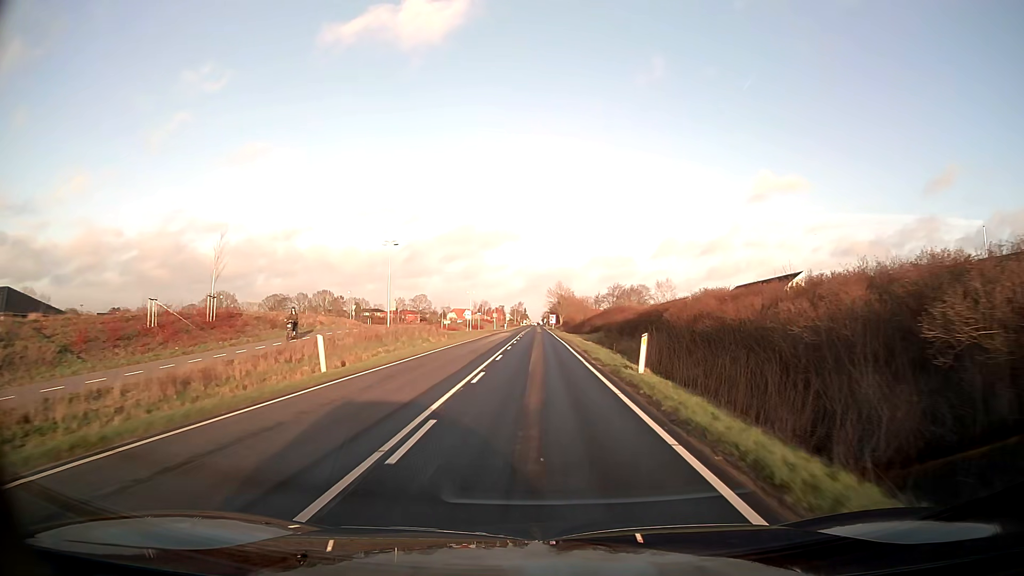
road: tertiary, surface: asphalt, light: Day
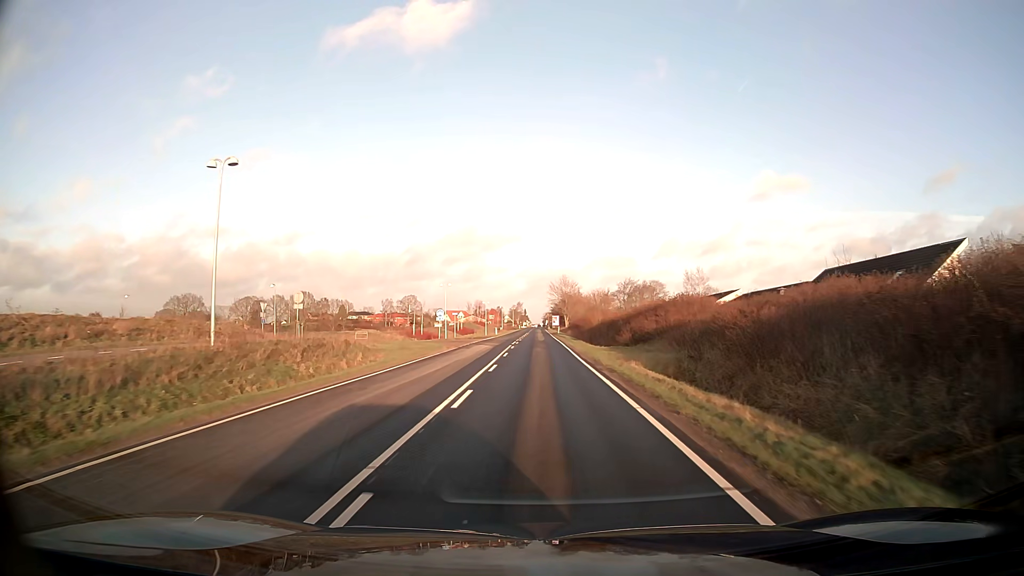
(-0.1, +27.6) m; 0°
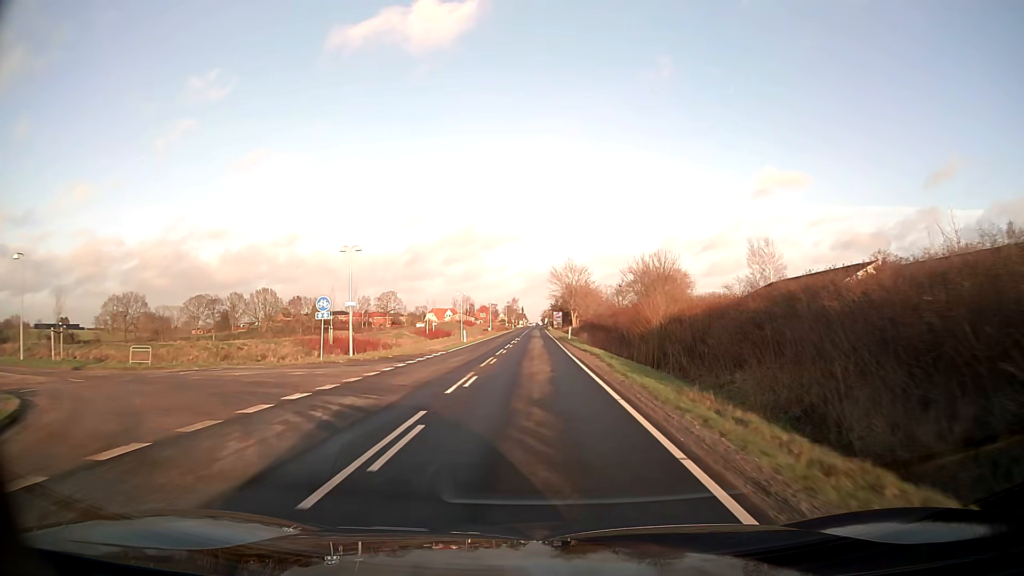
(+0.1, +36.3) m; 0°
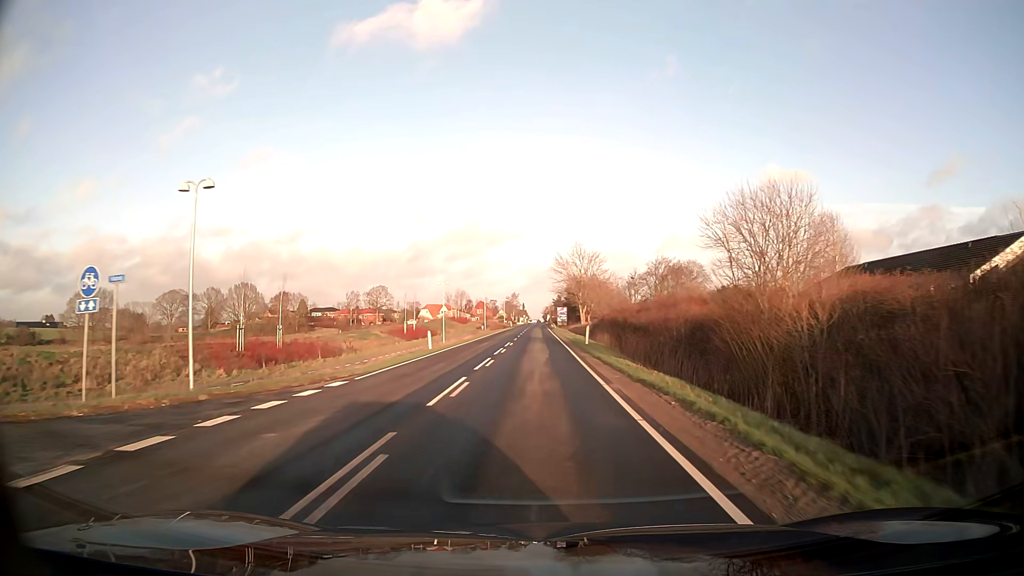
(0.0, +17.9) m; 0°
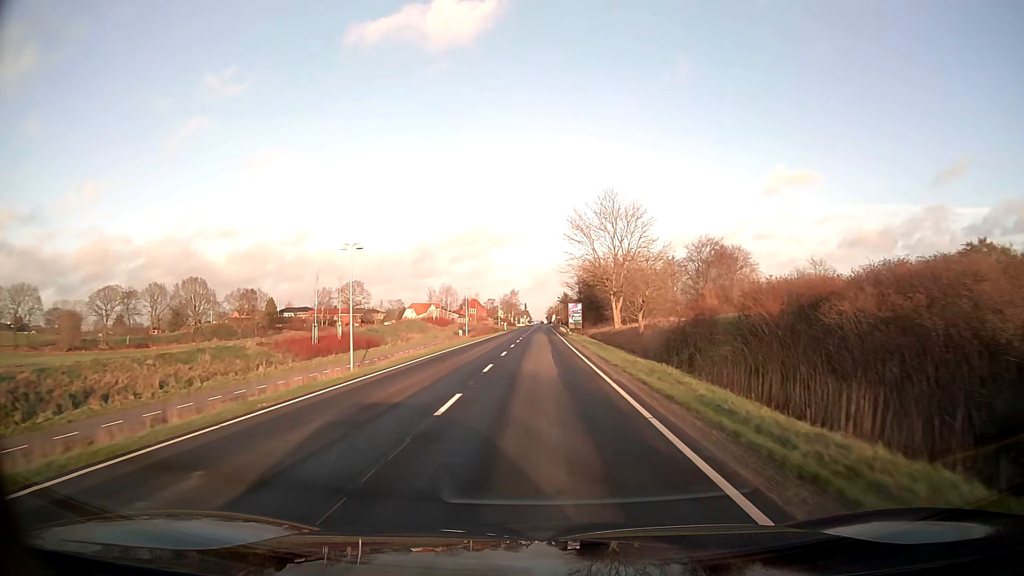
(-0.1, +35.5) m; 0°
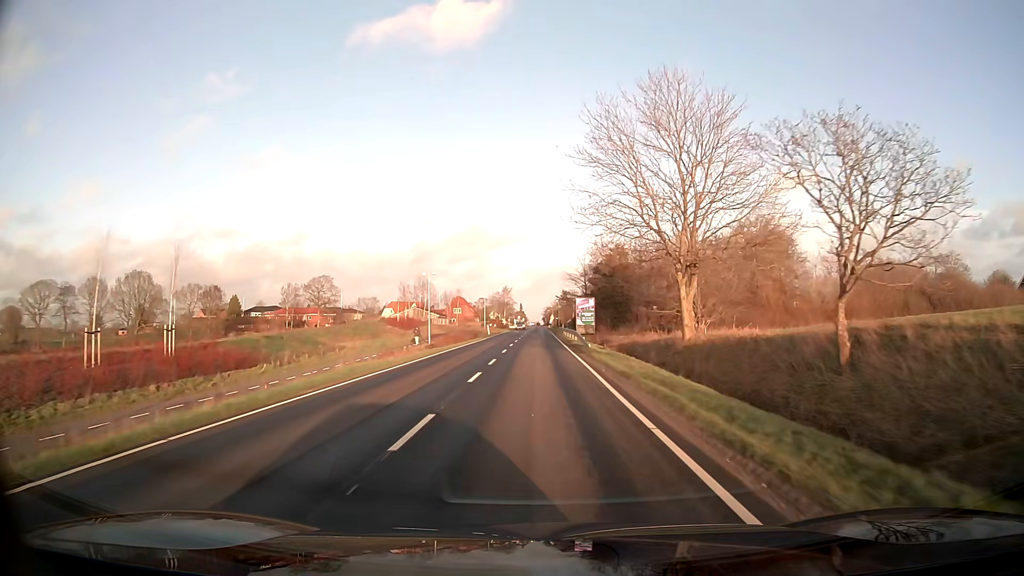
(+0.1, +26.5) m; 0°
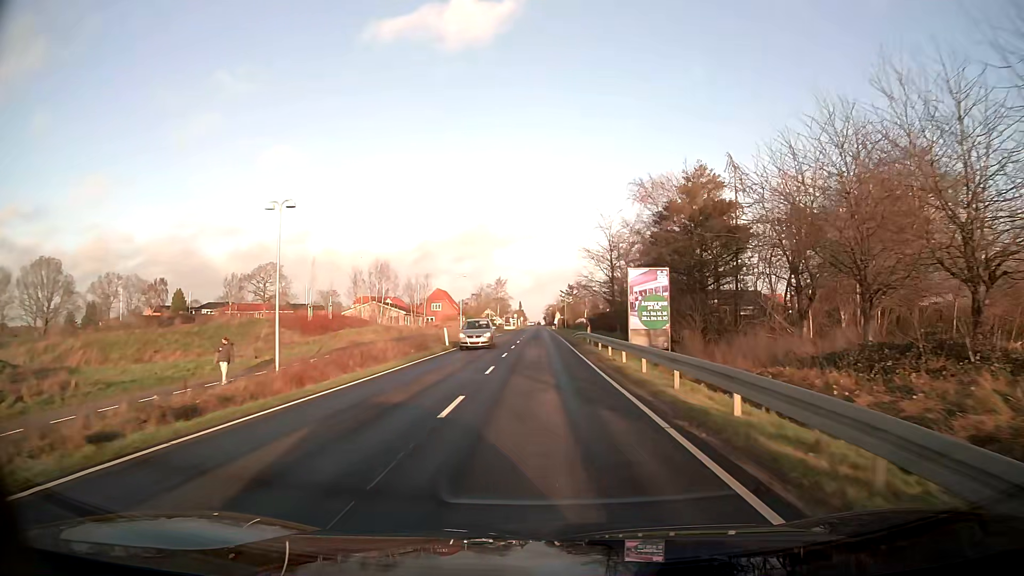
(-0.2, +35.5) m; 0°
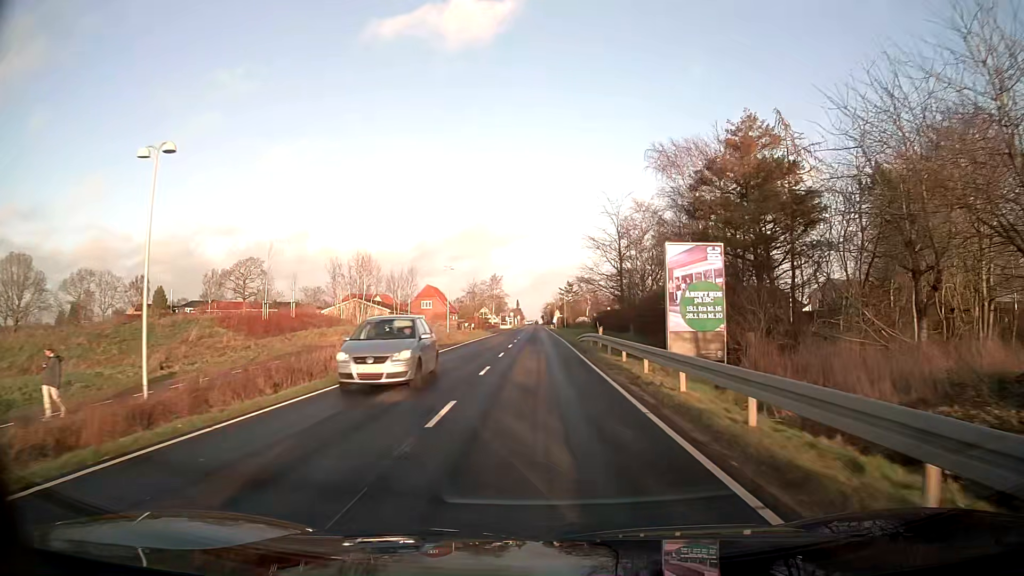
(0.0, +8.8) m; 0°
(0, +10) (0, +20) (0, +30) (0, +40) (0, +50) (0, +60) (0, +70) (0, +80) (0, +90) (0, +100) m
